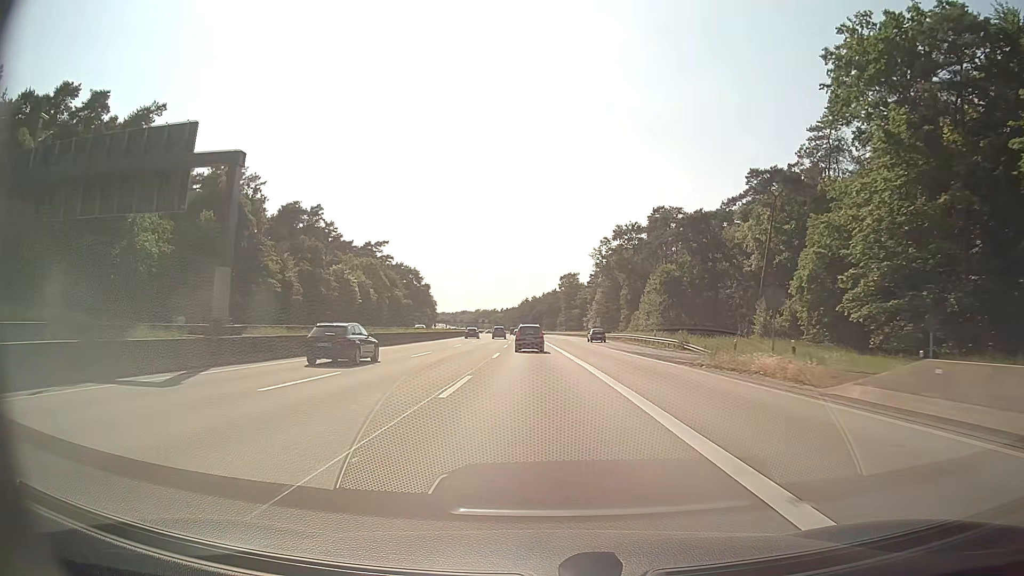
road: motorway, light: Day
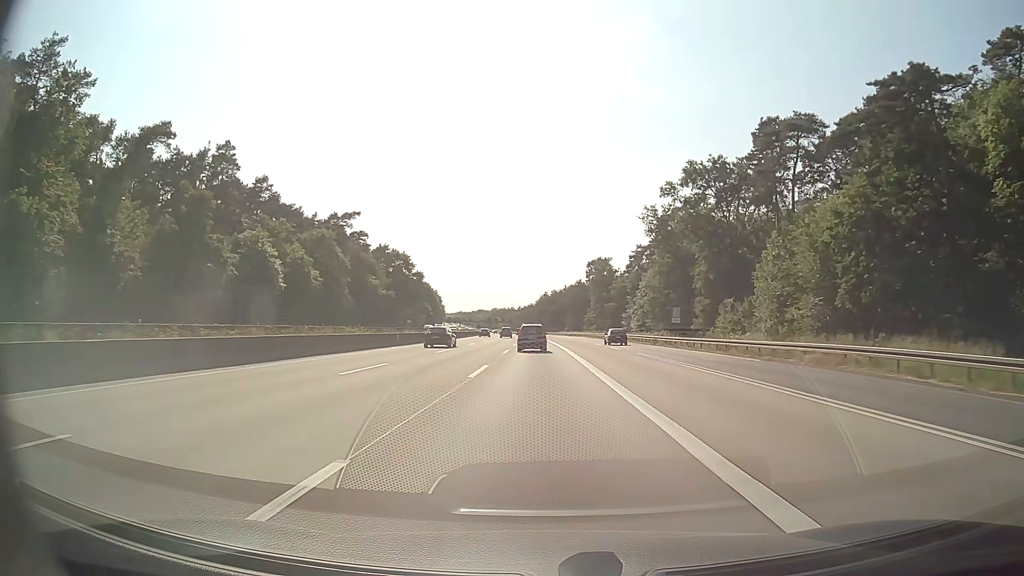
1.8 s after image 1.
(-0.5, +48.9) m; -1°
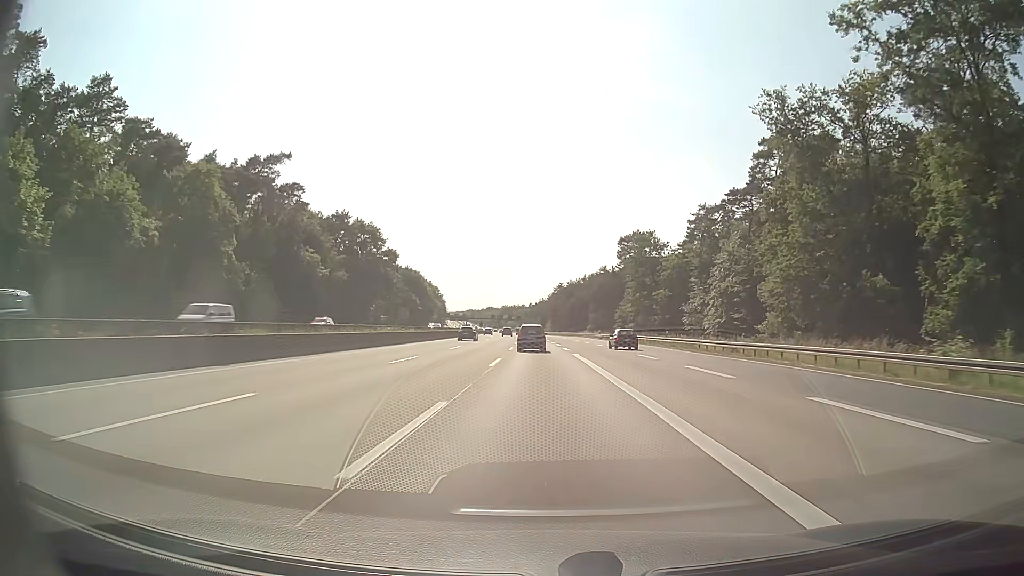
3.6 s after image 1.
(-0.6, +48.9) m; -1°
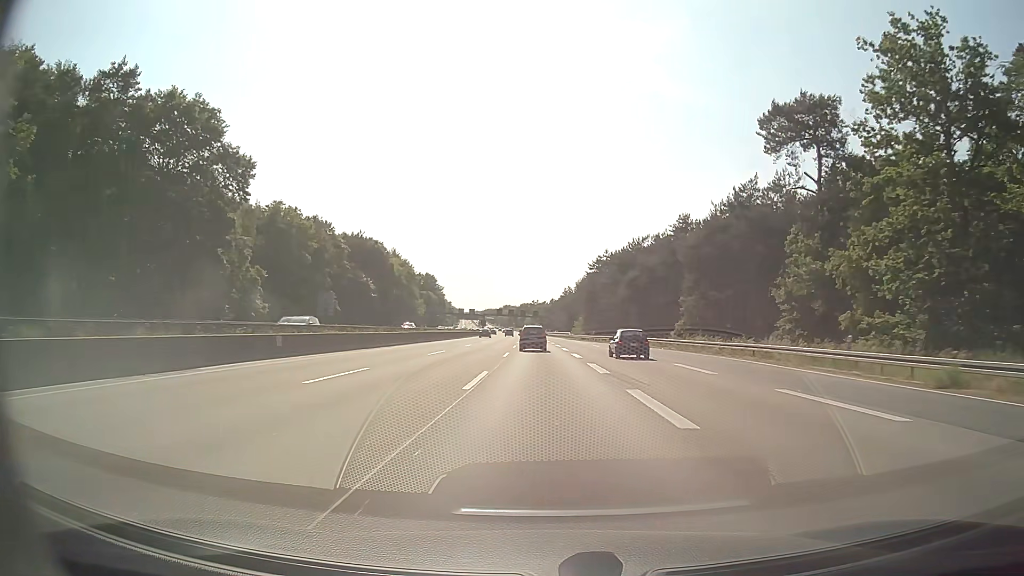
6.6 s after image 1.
(-1.2, +81.7) m; -2°
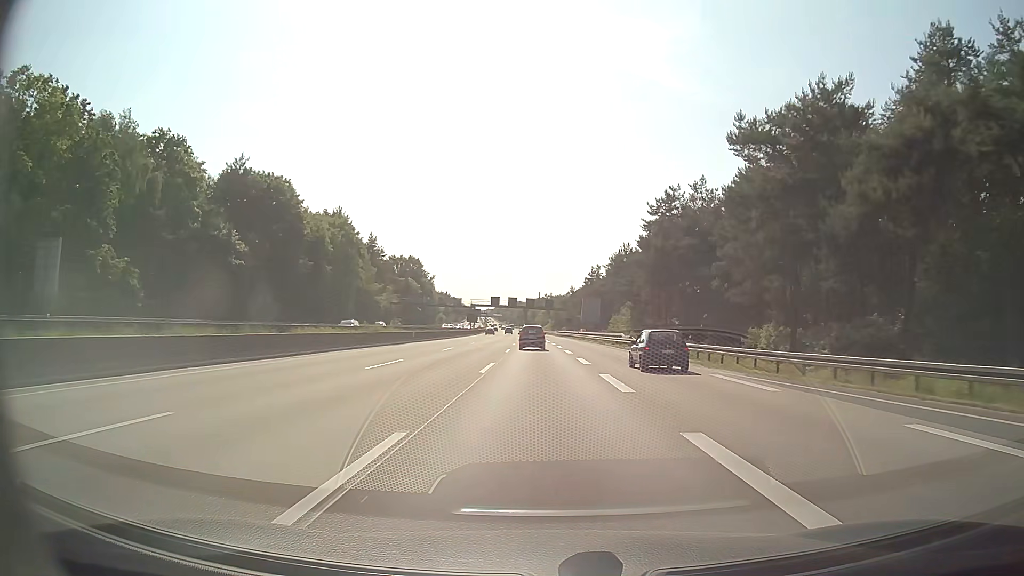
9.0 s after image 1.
(-0.7, +66.4) m; -1°
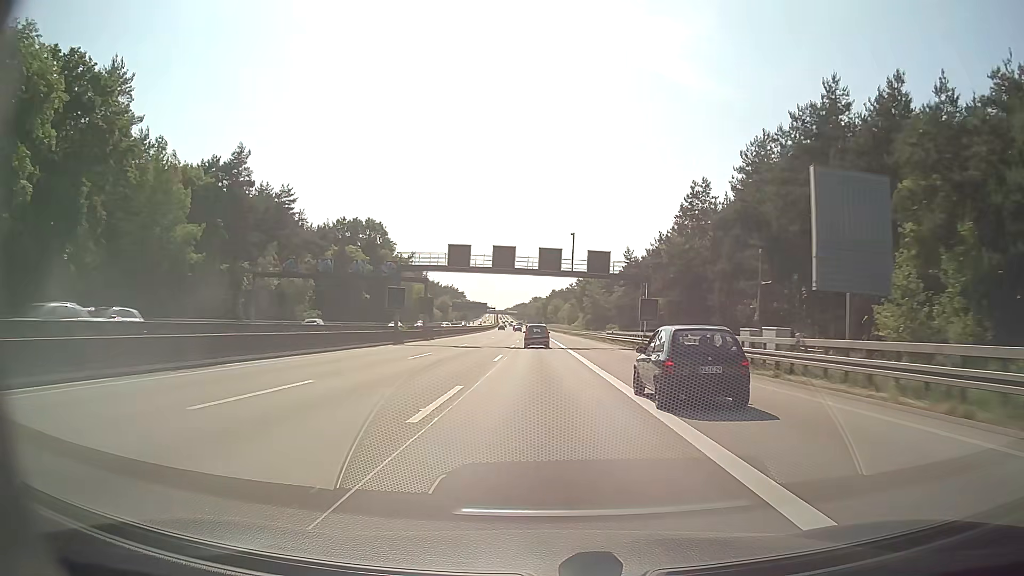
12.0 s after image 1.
(-1.1, +83.7) m; -2°
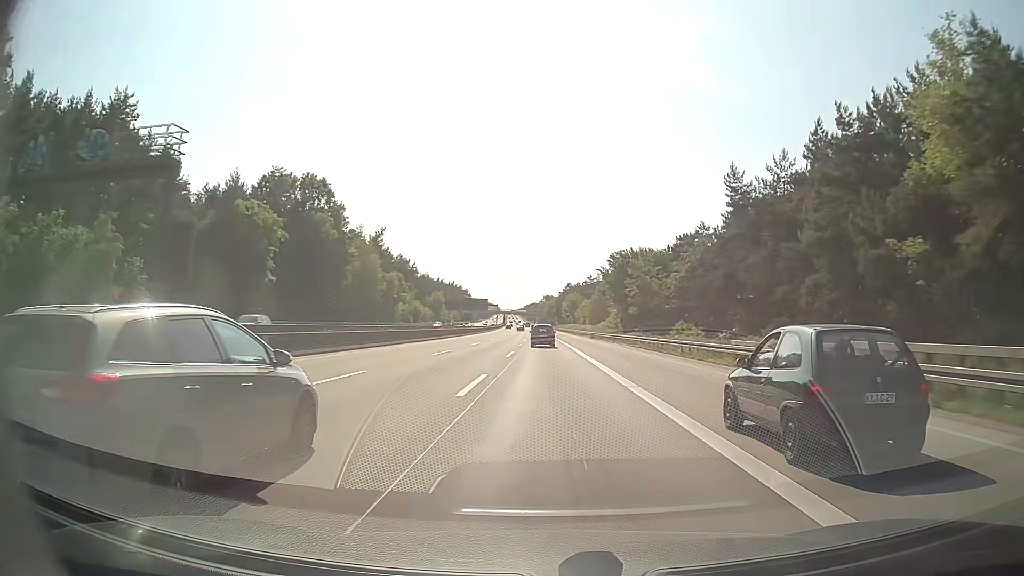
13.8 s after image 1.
(-0.6, +50.3) m; -1°
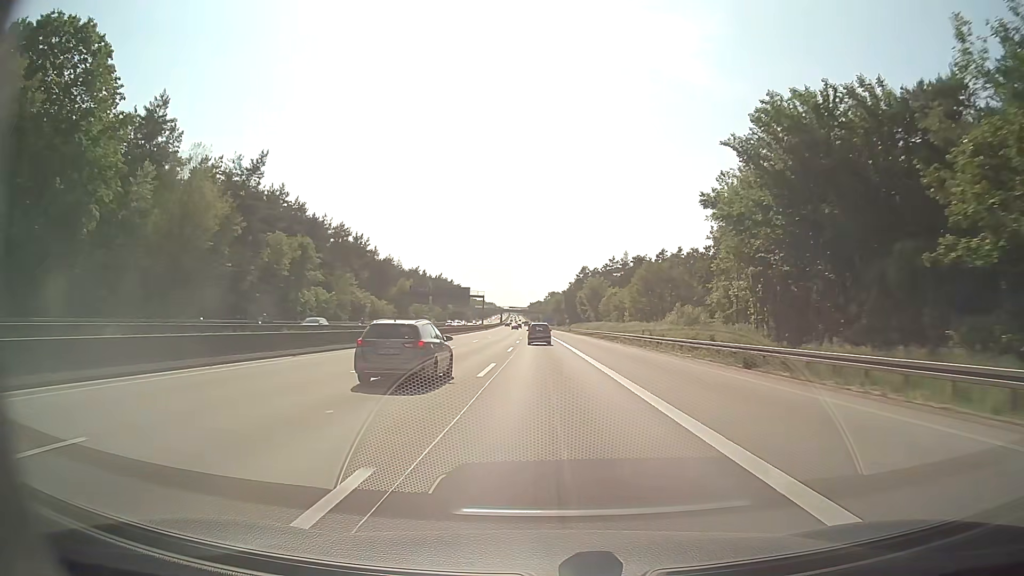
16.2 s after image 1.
(-0.1, +67.2) m; 0°
(0, +10) (0, +20) (0, +30) (0, +40) (0, +50) (0, +60) (-1, +70) (-1, +80) (-1, +90) (-1, +100) m
